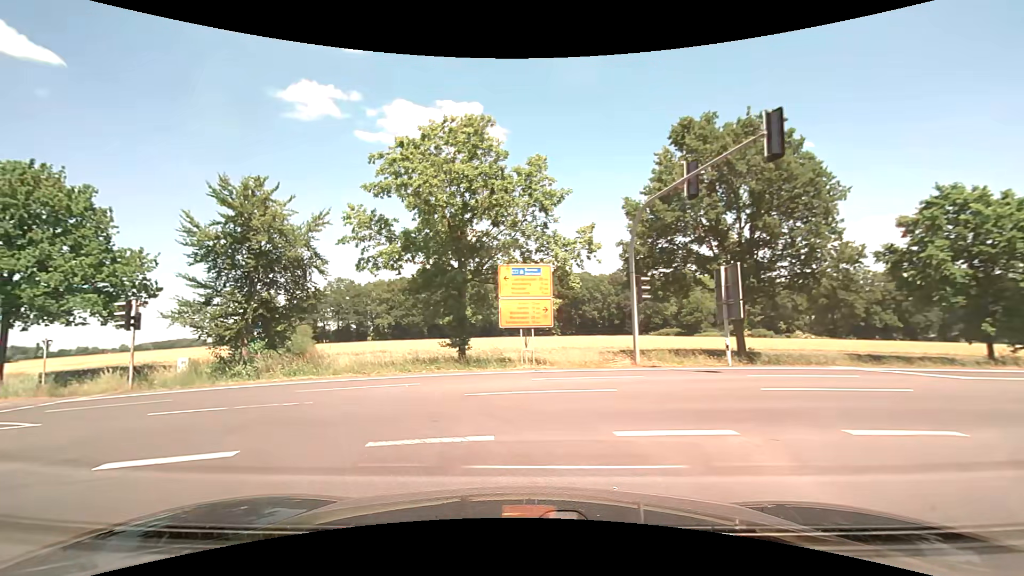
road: secondary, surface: asphalt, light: Day
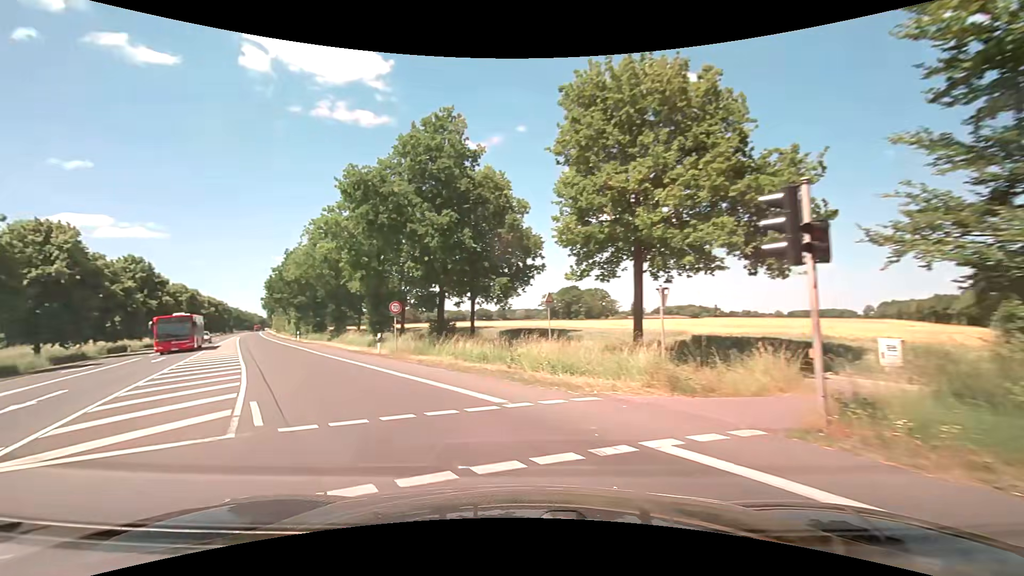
(-8.4, +13.7) m; -65°
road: primary
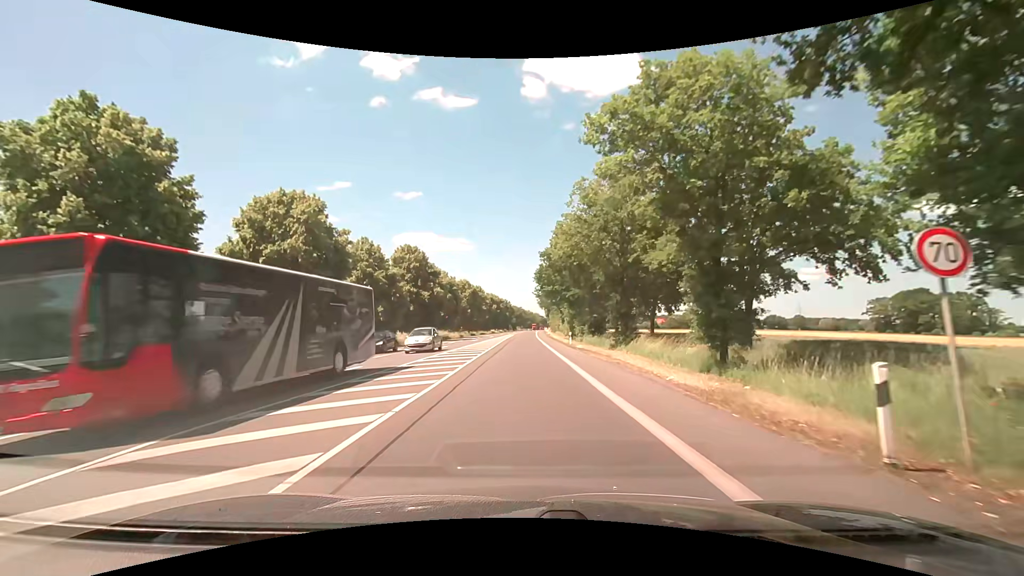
(-7.0, +19.3) m; -31°
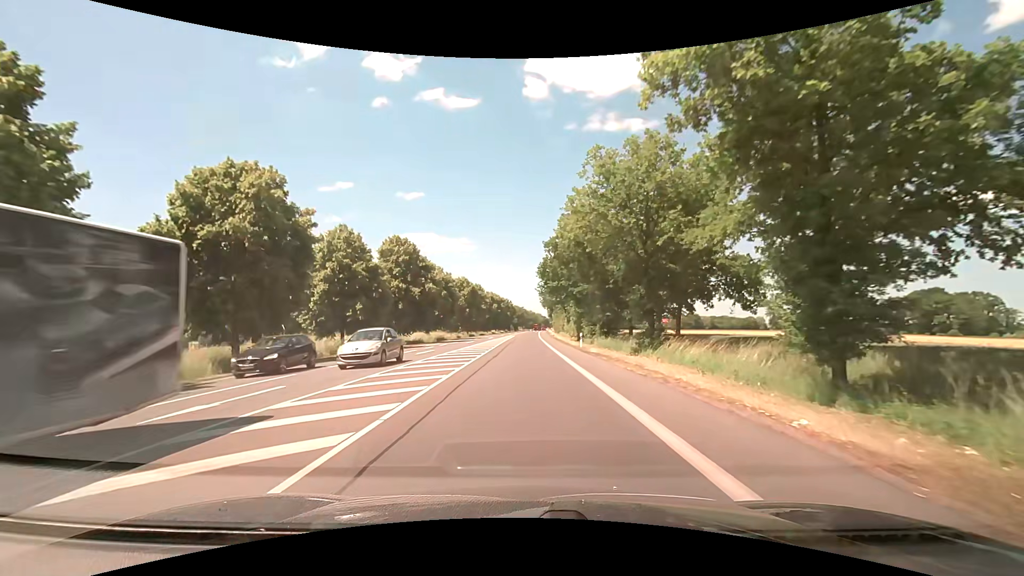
(+0.1, +6.8) m; +1°
(0, +10) (0, +20) (0, +30) (0, +40) (0, +50) (+1, +60) (+1, +70) (+1, +80) (+1, +90) (+1, +100) m
